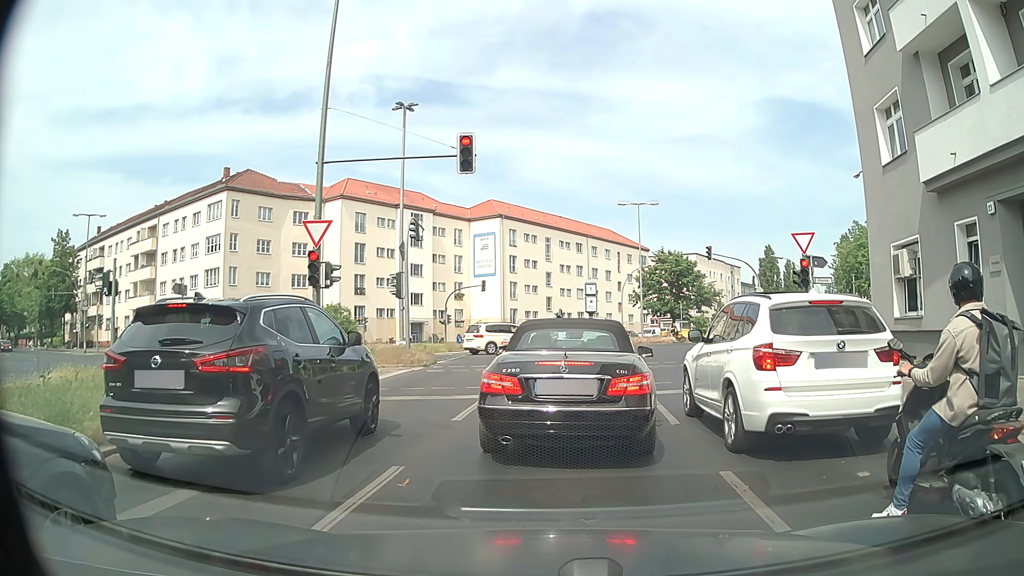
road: secondary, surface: asphalt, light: Day
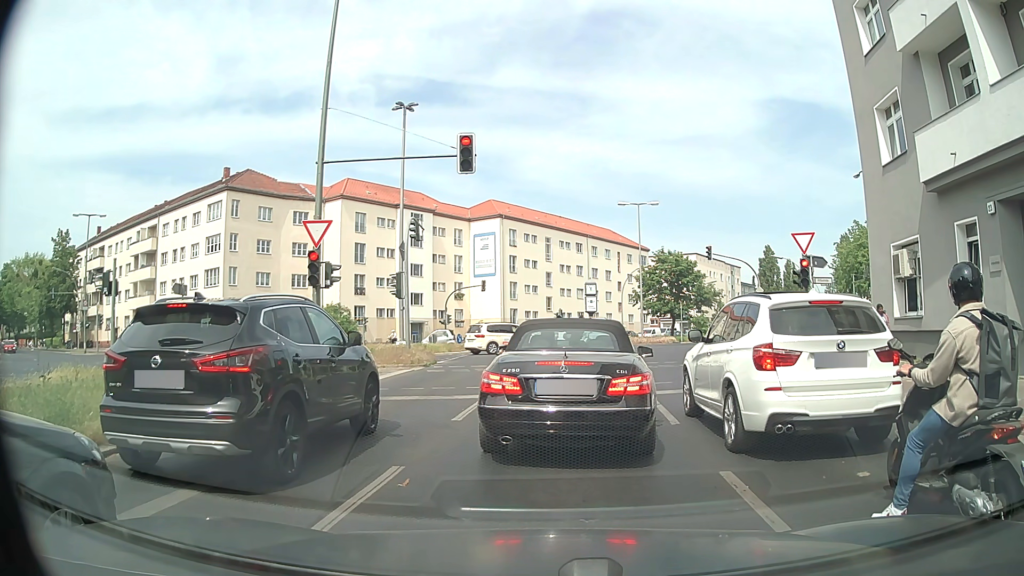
(0.0, 0.0) m; 0°
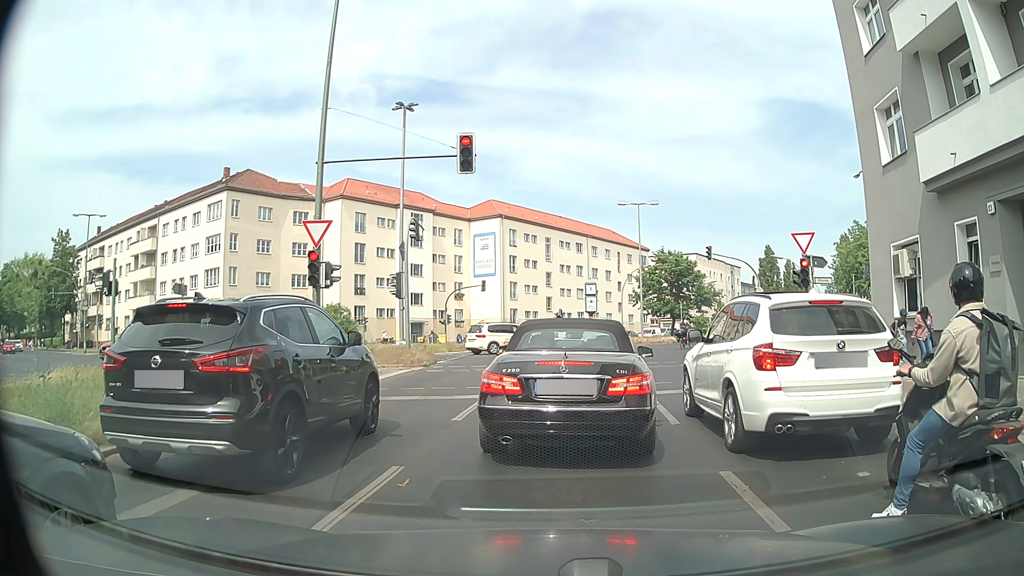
(0.0, 0.0) m; 0°
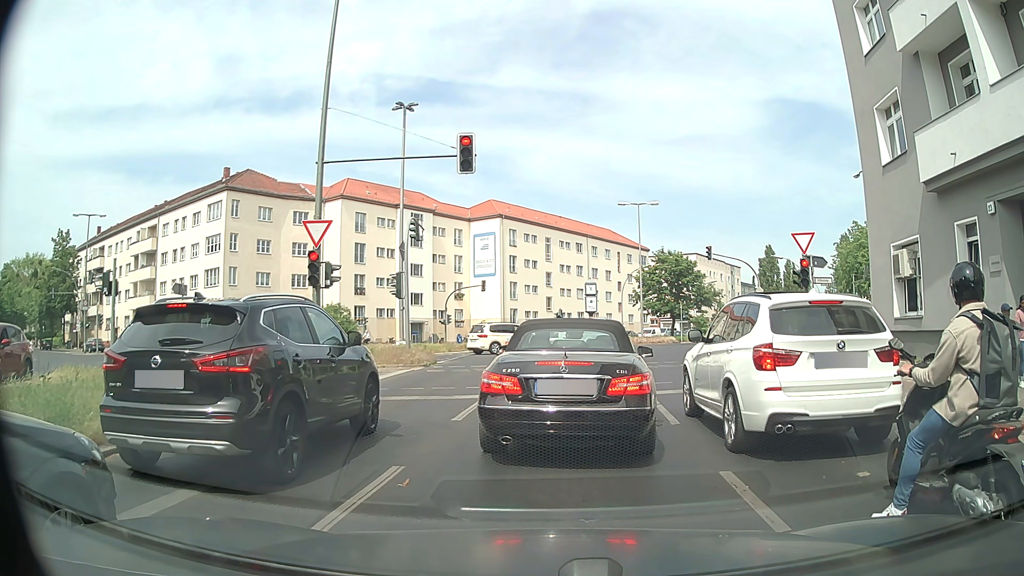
(0.0, 0.0) m; 0°
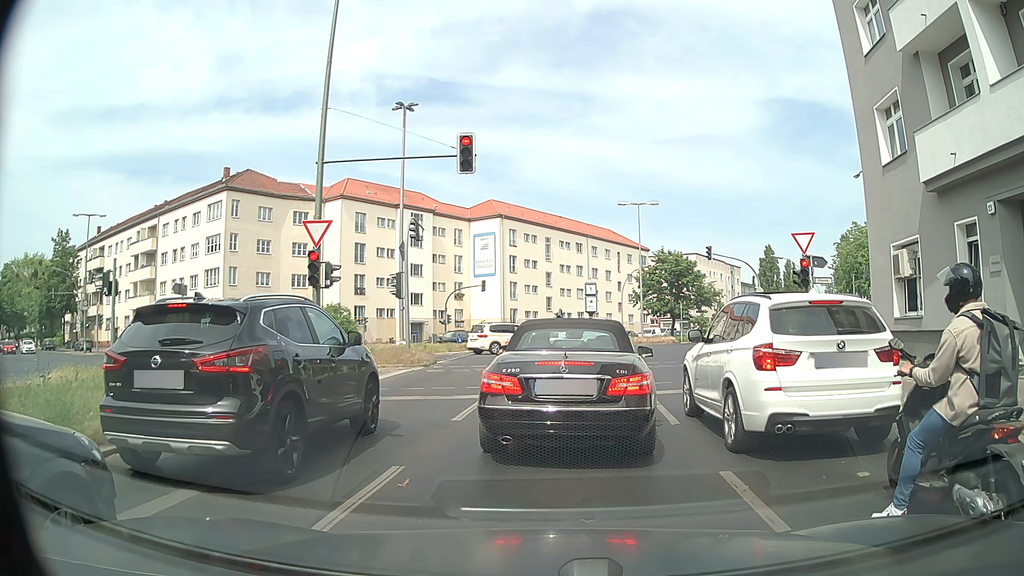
(0.0, 0.0) m; 0°
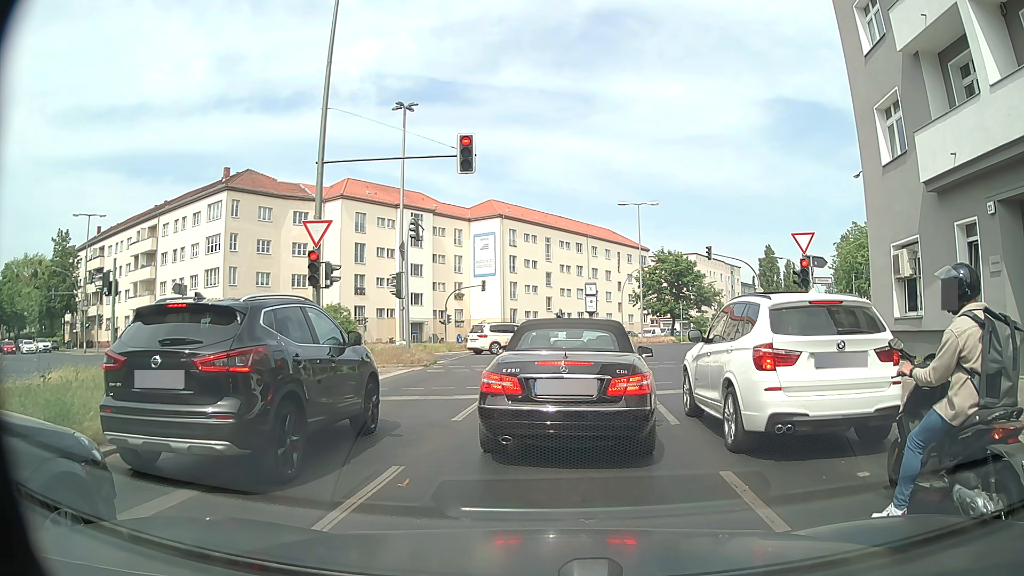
(0.0, 0.0) m; 0°
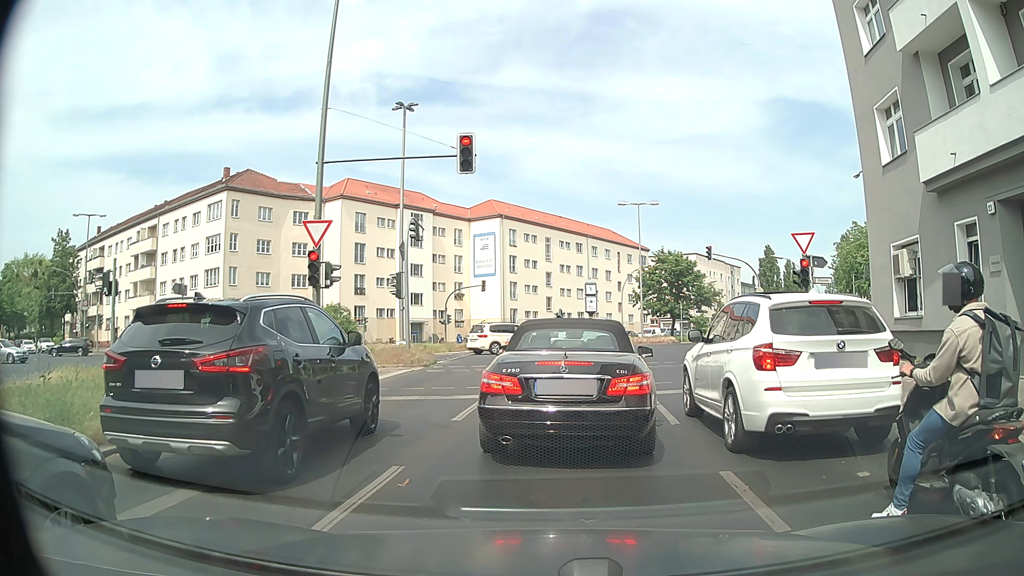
(0.0, 0.0) m; 0°
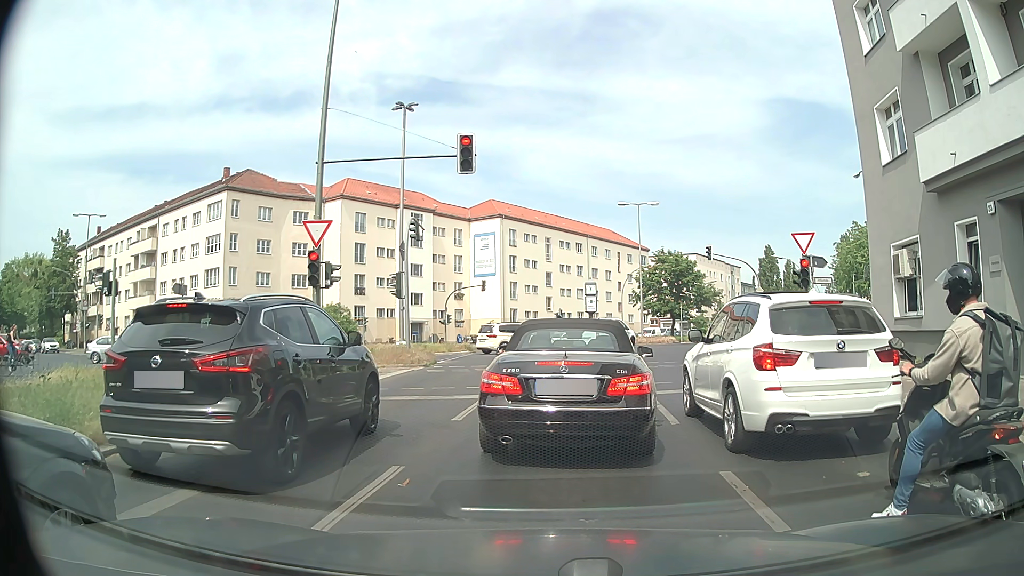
(0.0, 0.0) m; 0°
(0, +10) (0, +20) (+2, +30) (+4, +40) (+8, +49) (+12, +58) (+16, +67) (+21, +76) (+25, +85) (+30, +94) m
